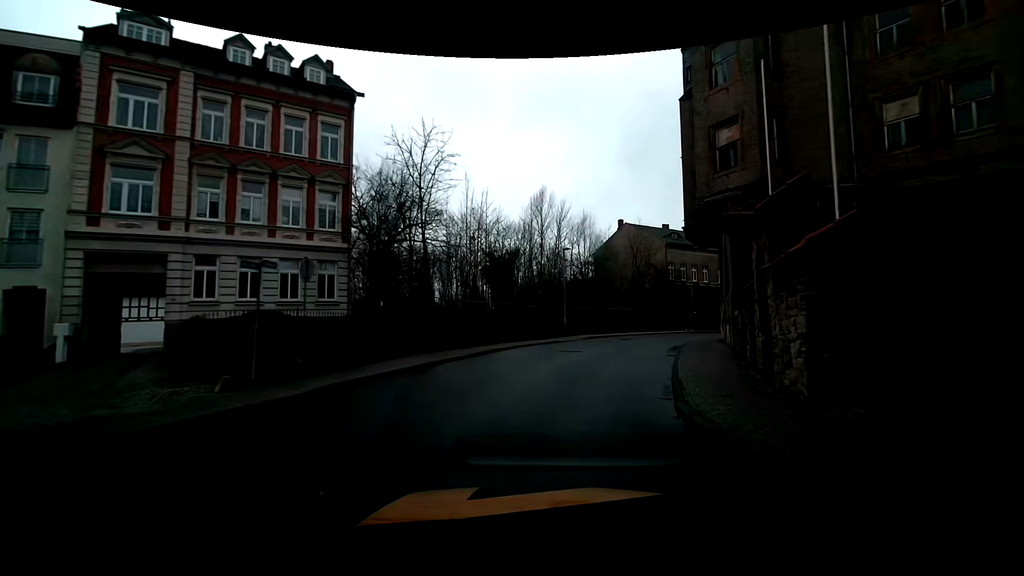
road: residential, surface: asphalt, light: Day
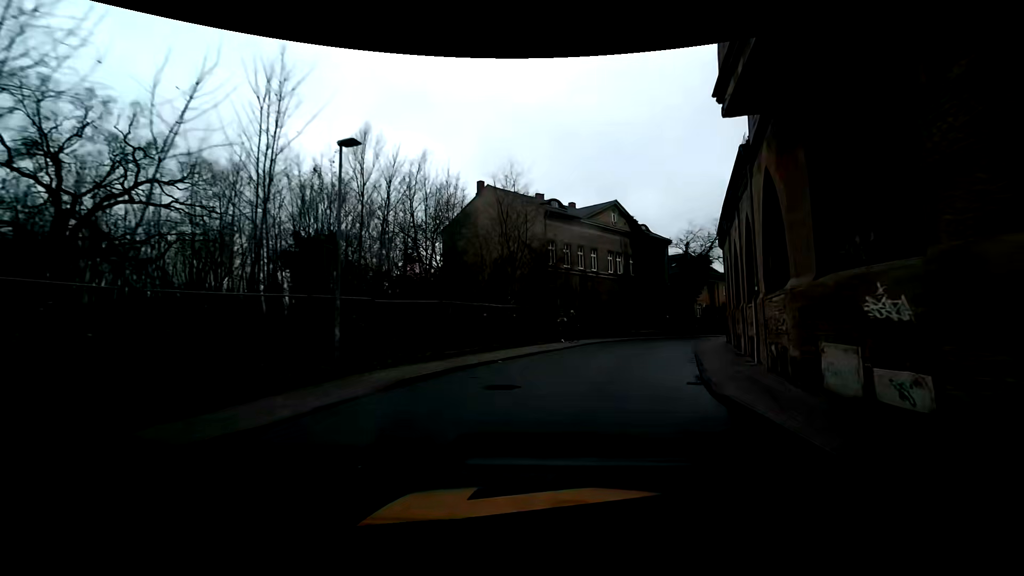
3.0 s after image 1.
(+2.2, +20.8) m; +14°
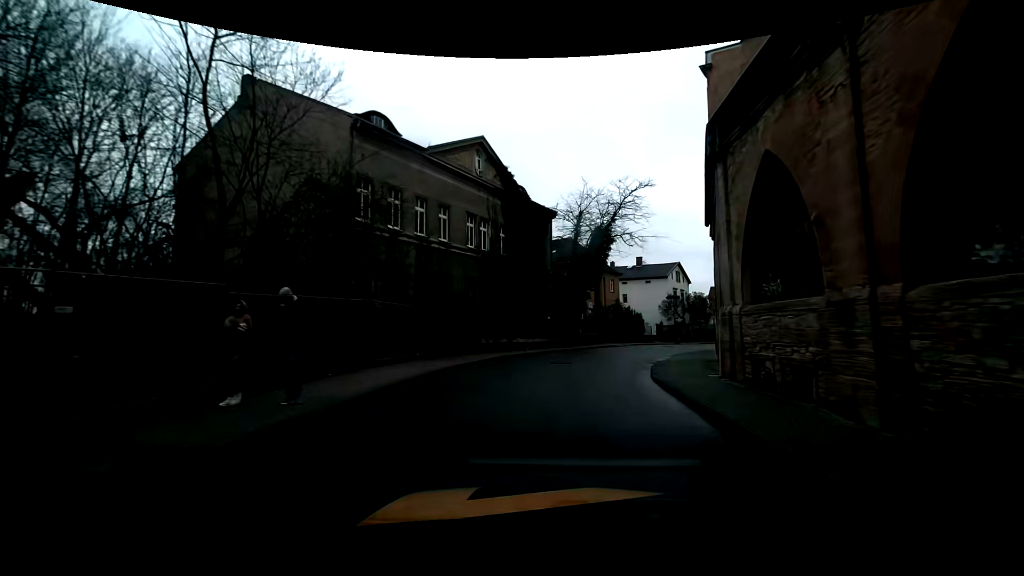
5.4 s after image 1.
(+2.6, +17.3) m; +16°
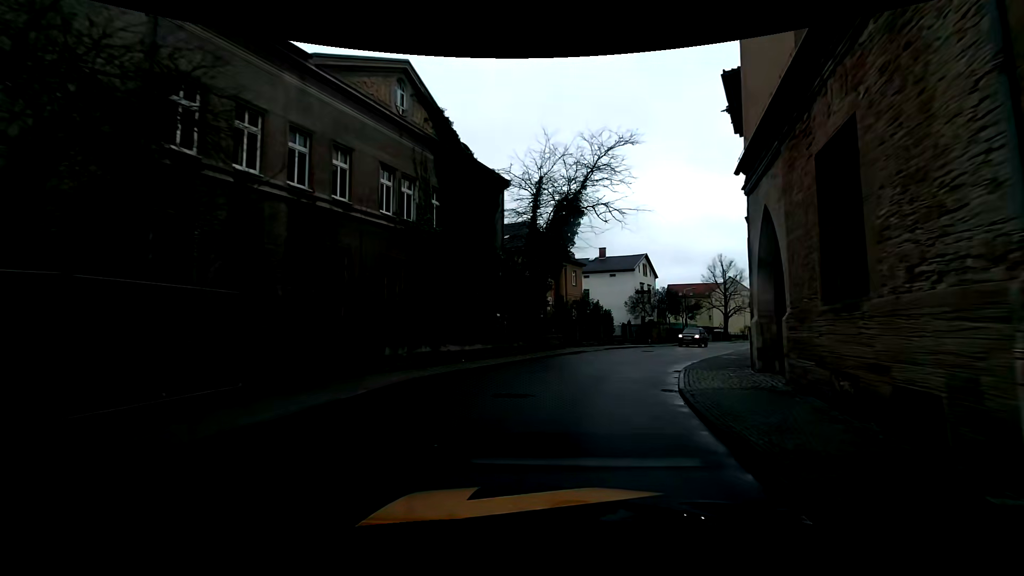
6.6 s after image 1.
(+0.4, +8.2) m; +5°
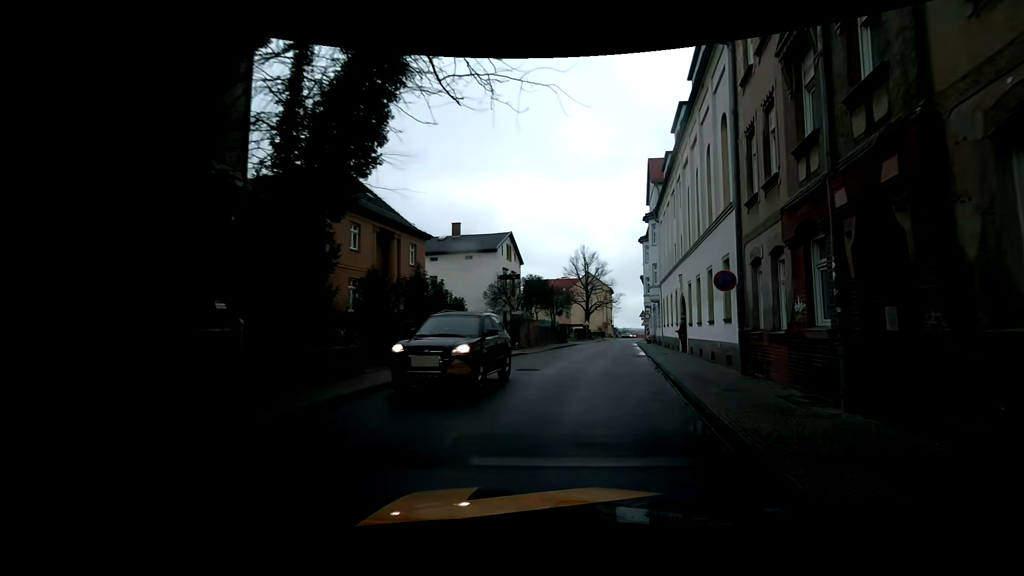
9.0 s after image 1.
(+1.8, +14.2) m; +15°
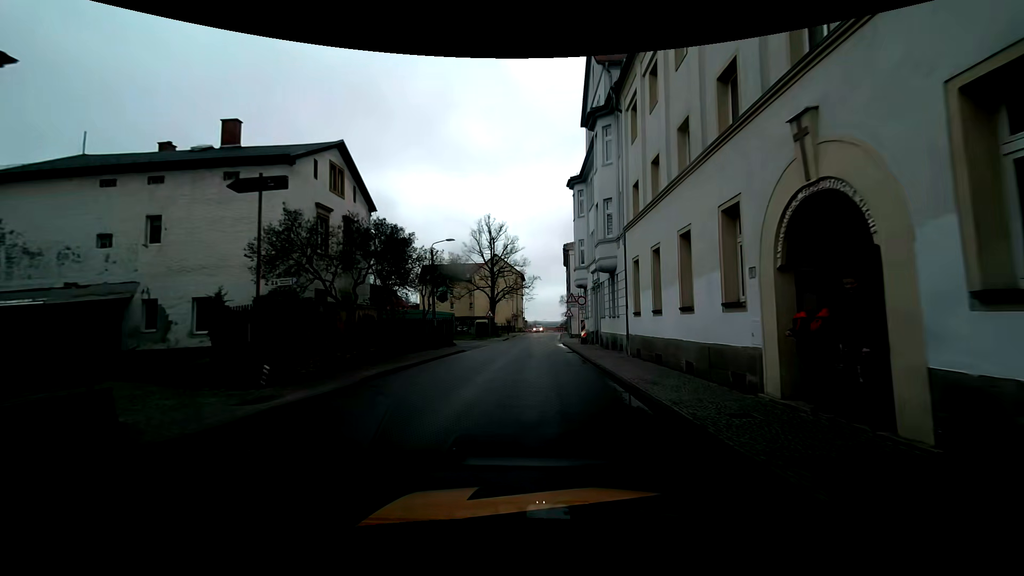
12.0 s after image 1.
(+2.8, +20.9) m; +10°
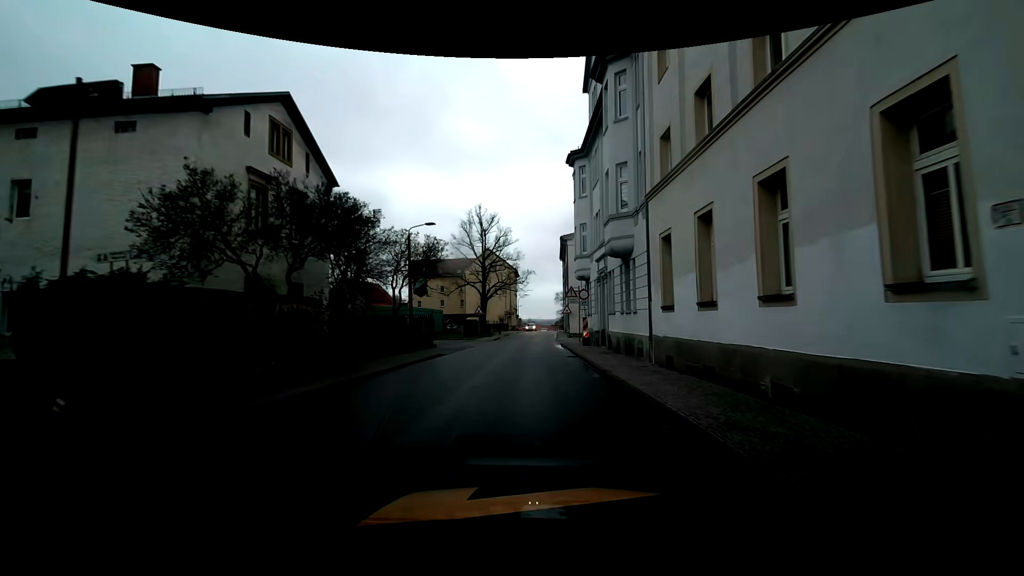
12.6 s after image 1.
(+0.1, +4.8) m; +2°
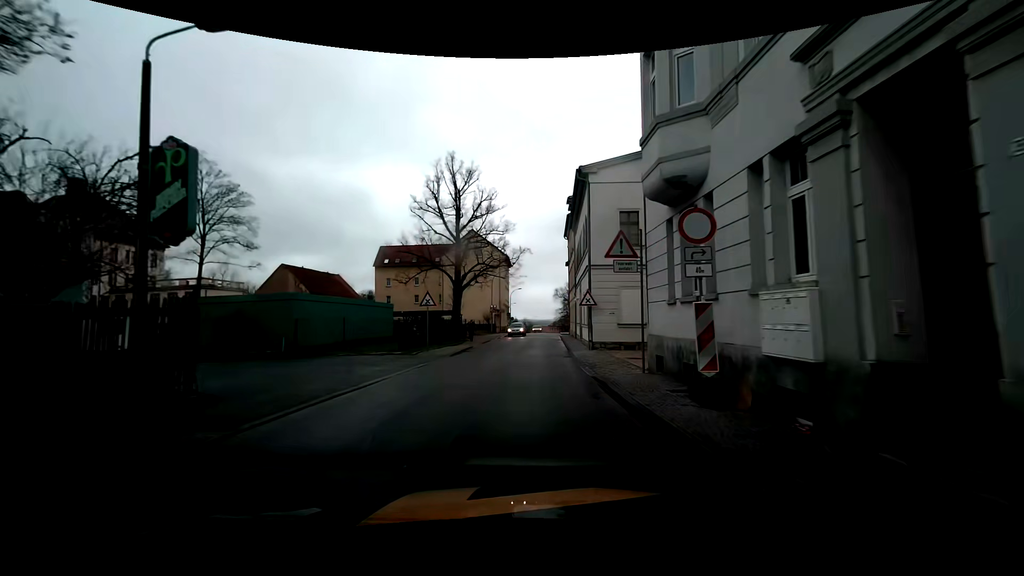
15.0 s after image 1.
(-0.1, +19.3) m; -1°
